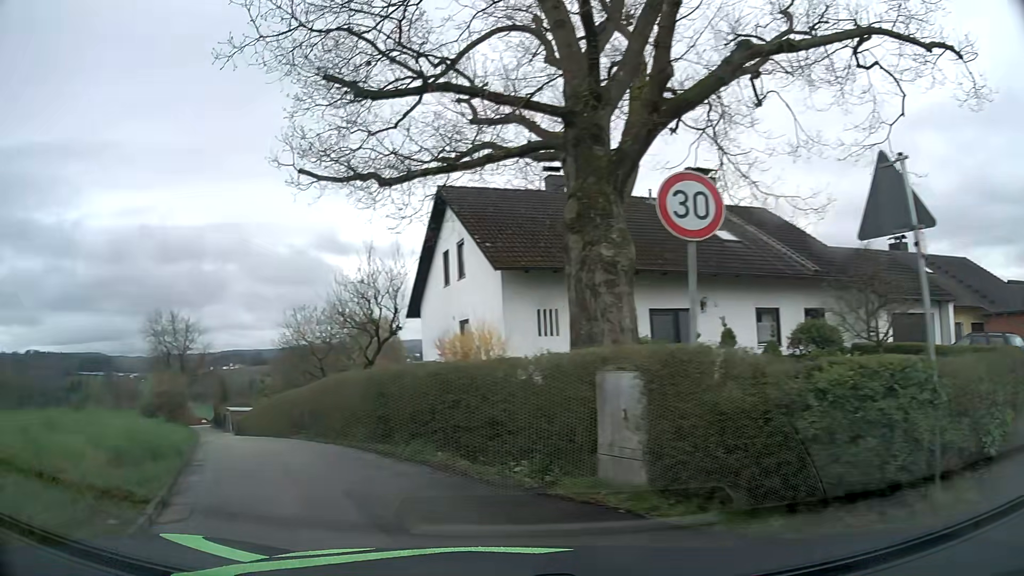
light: Day
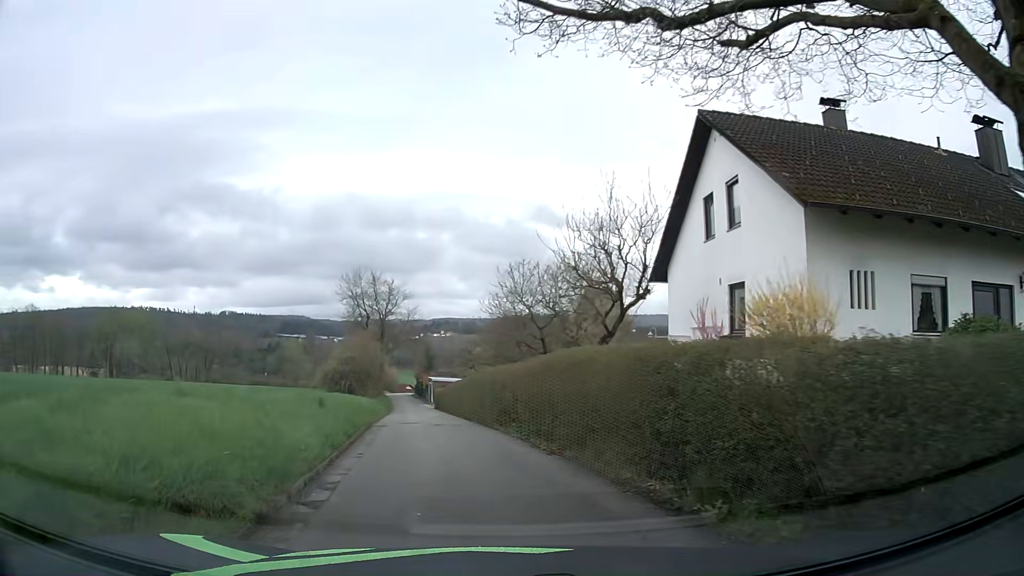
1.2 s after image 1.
(-1.3, +5.6) m; -20°
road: unclassified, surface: asphalt
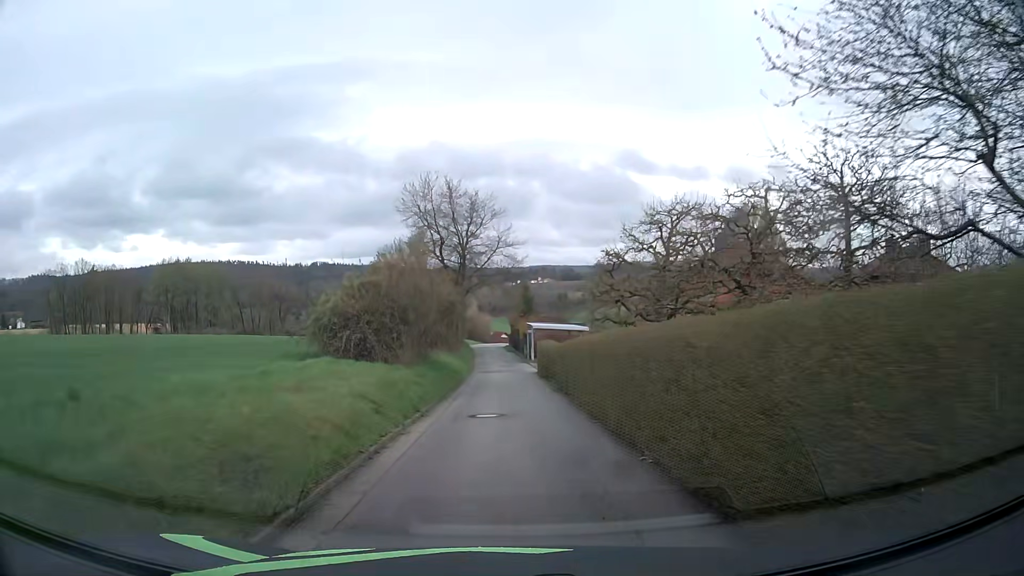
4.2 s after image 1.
(-2.4, +20.8) m; -9°
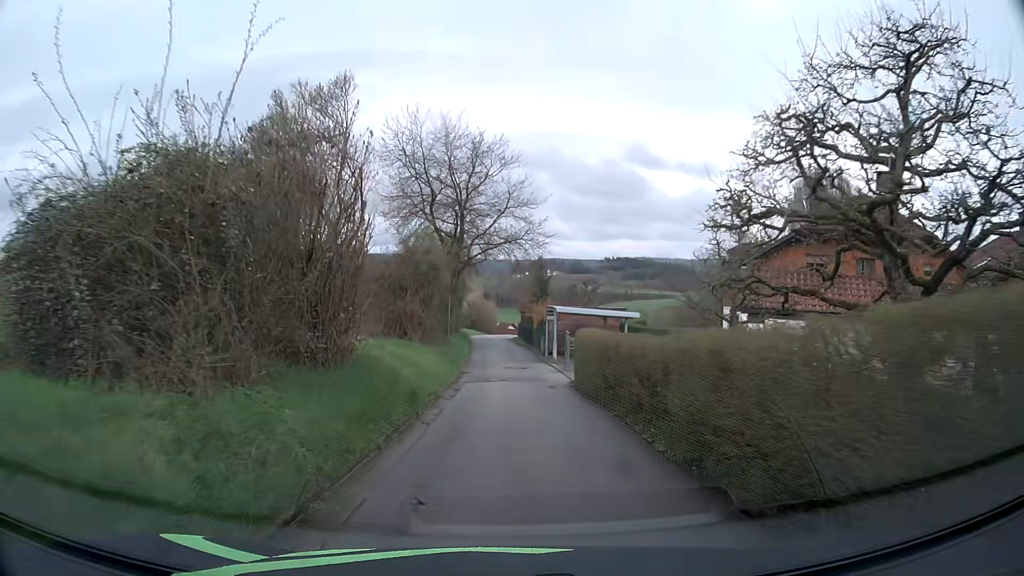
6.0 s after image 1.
(-0.1, +13.7) m; -1°
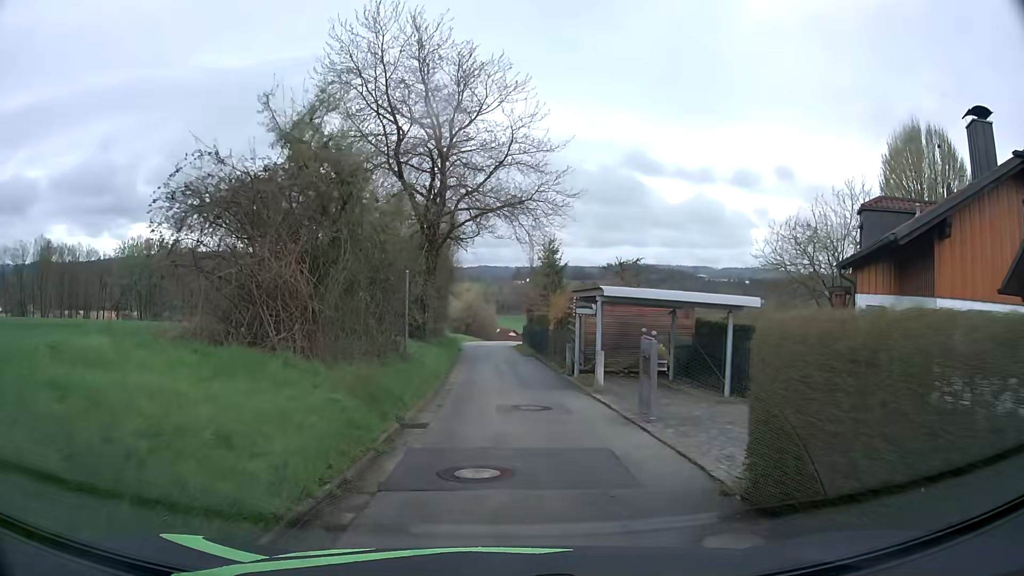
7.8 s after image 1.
(+0.1, +13.5) m; 0°
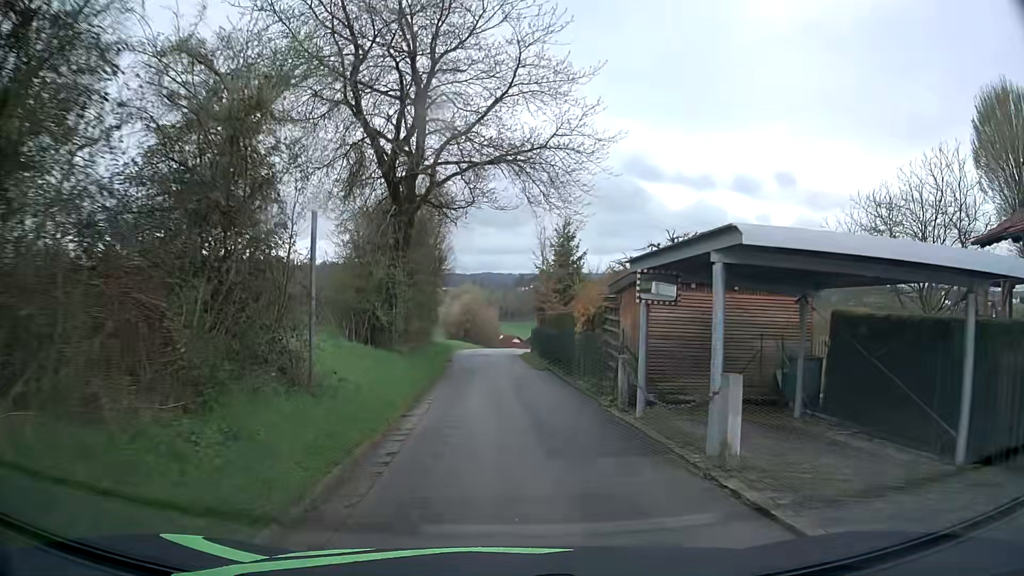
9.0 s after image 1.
(0.0, +8.8) m; 0°
